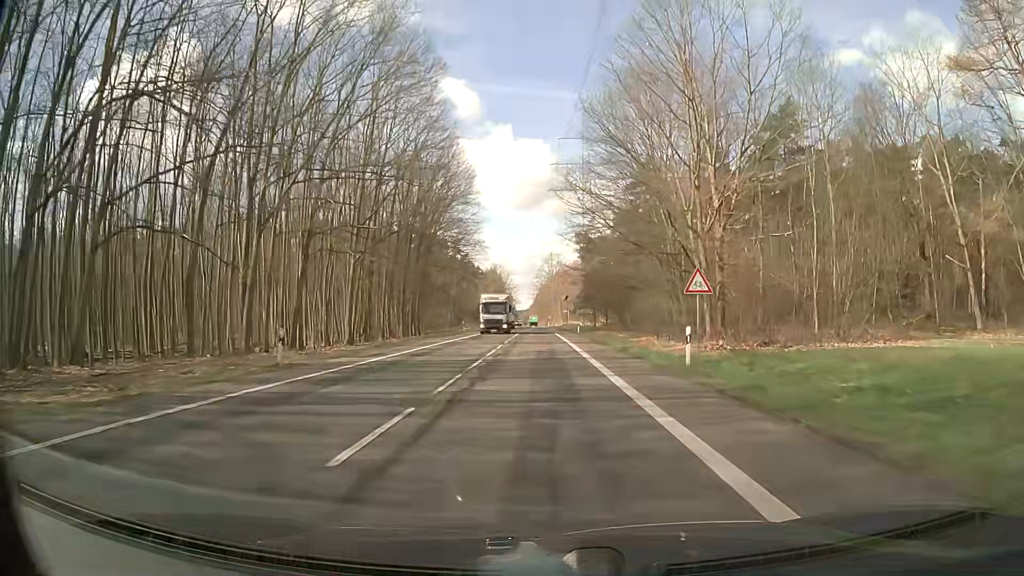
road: secondary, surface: asphalt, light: Day
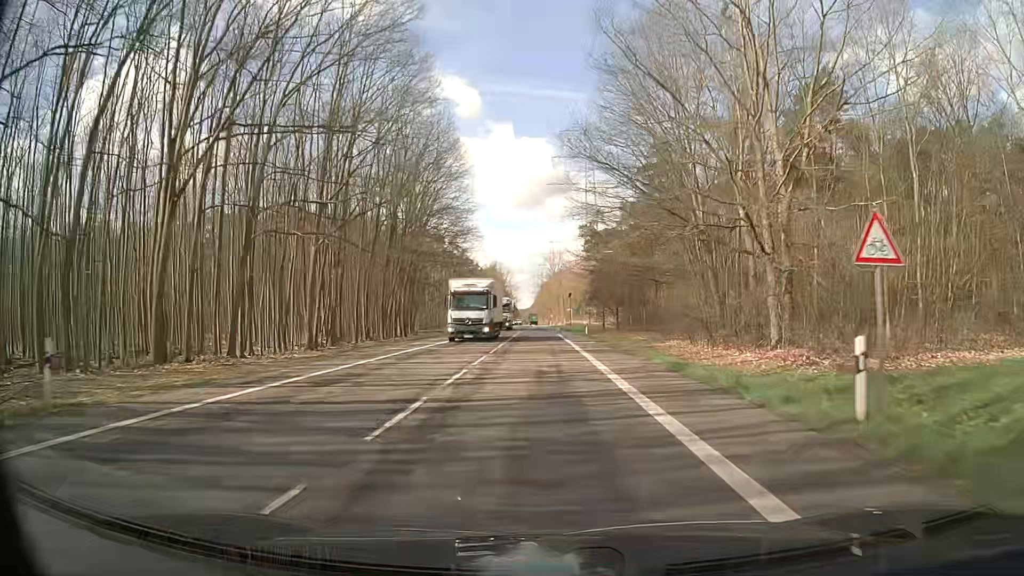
(0.0, +10.6) m; 0°
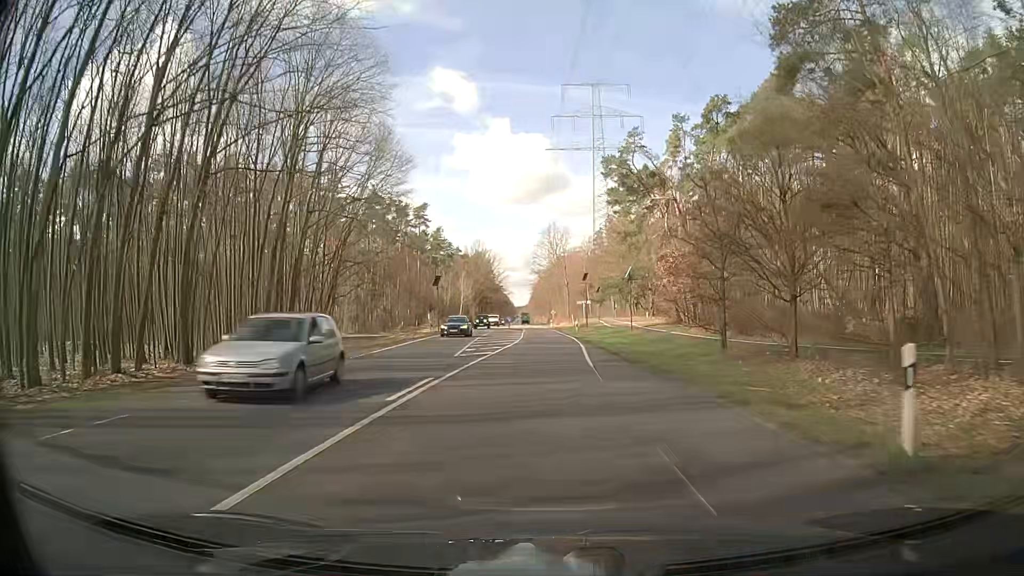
(0.0, +53.2) m; 0°
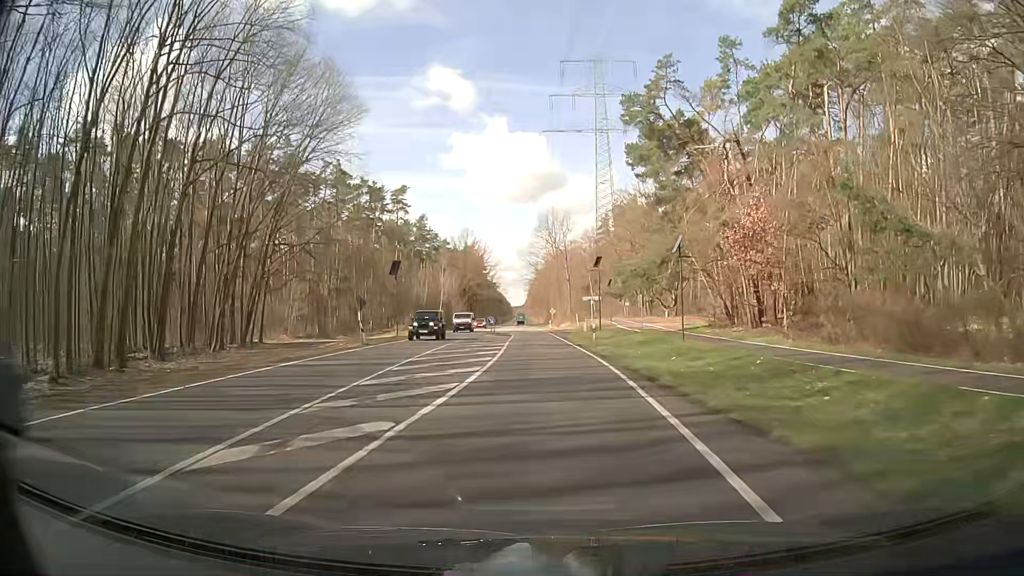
(+0.1, +21.3) m; +3°
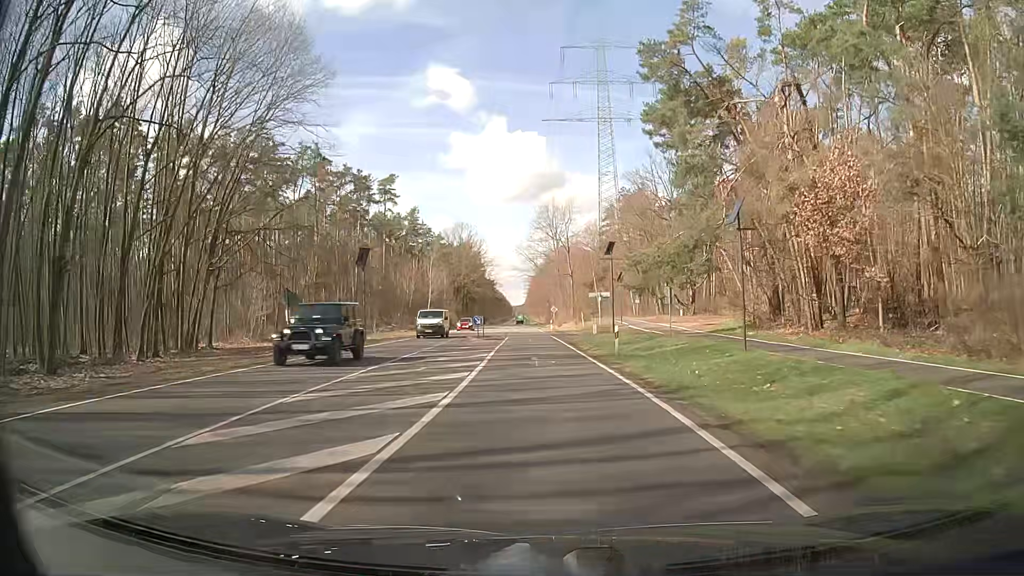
(-0.3, +10.6) m; -2°
(0, +10) (0, +20) (0, +30) (-1, +40) (-1, +50) (-1, +60) (-2, +70) (-2, +80) (-3, +90) (-3, +100) m
